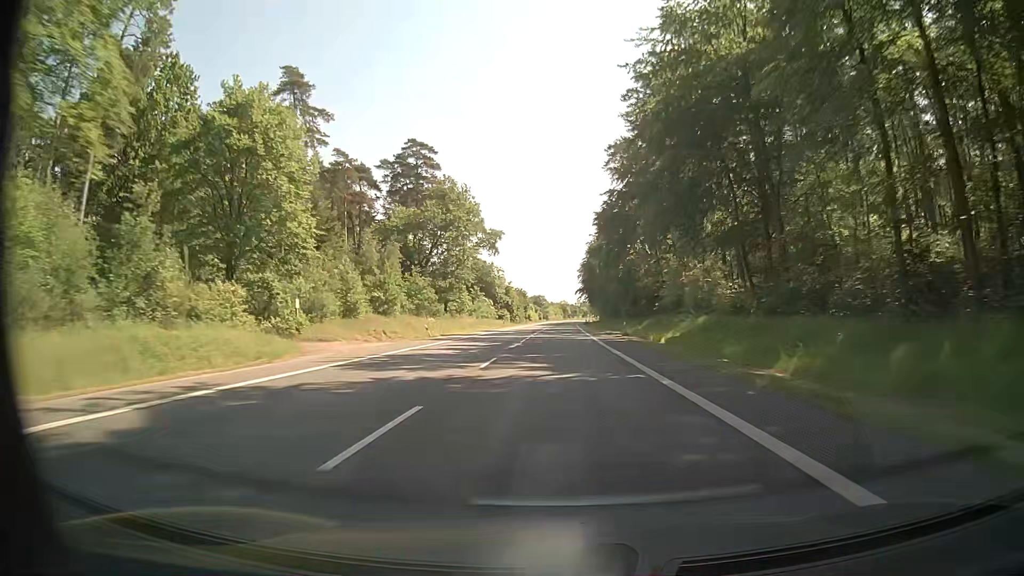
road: secondary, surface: asphalt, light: Day
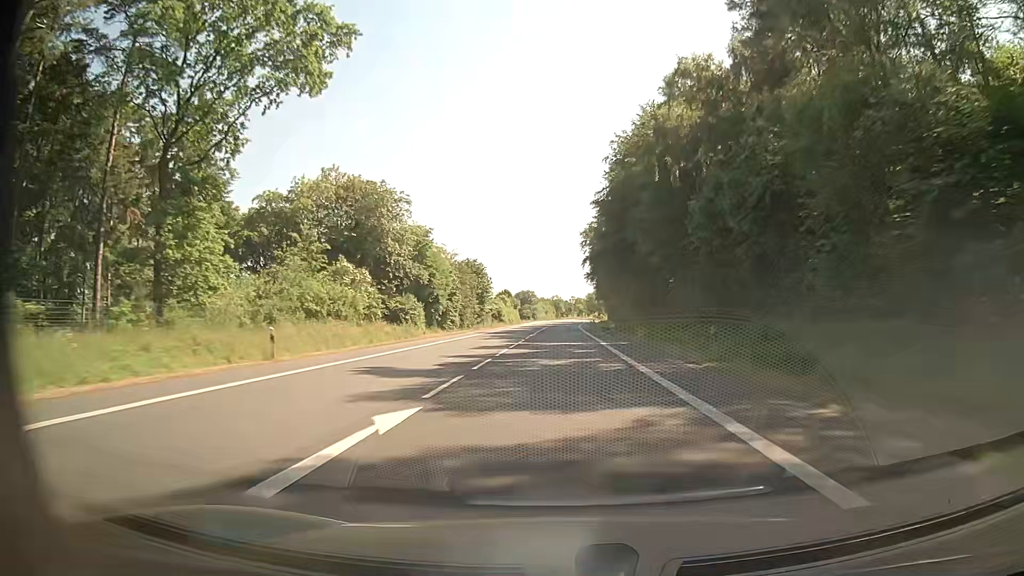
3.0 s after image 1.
(+0.6, +79.2) m; +1°
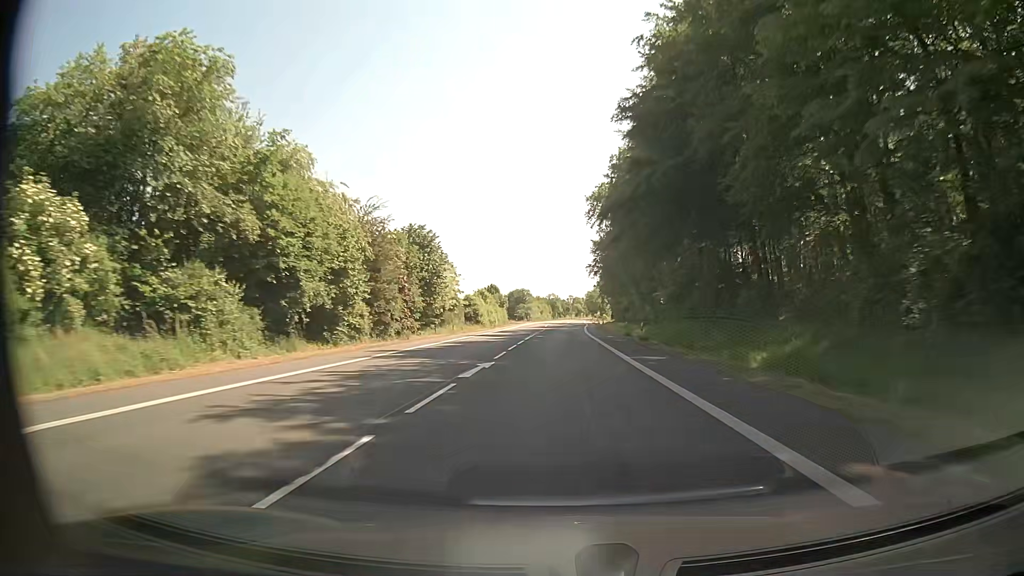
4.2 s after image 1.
(+0.1, +31.7) m; 0°
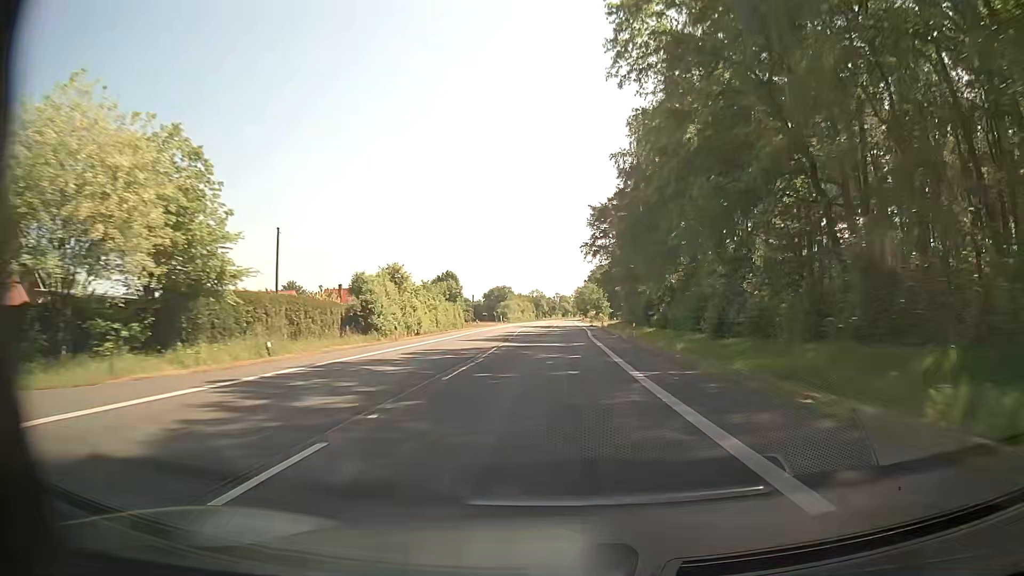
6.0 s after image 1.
(+0.8, +47.4) m; +1°
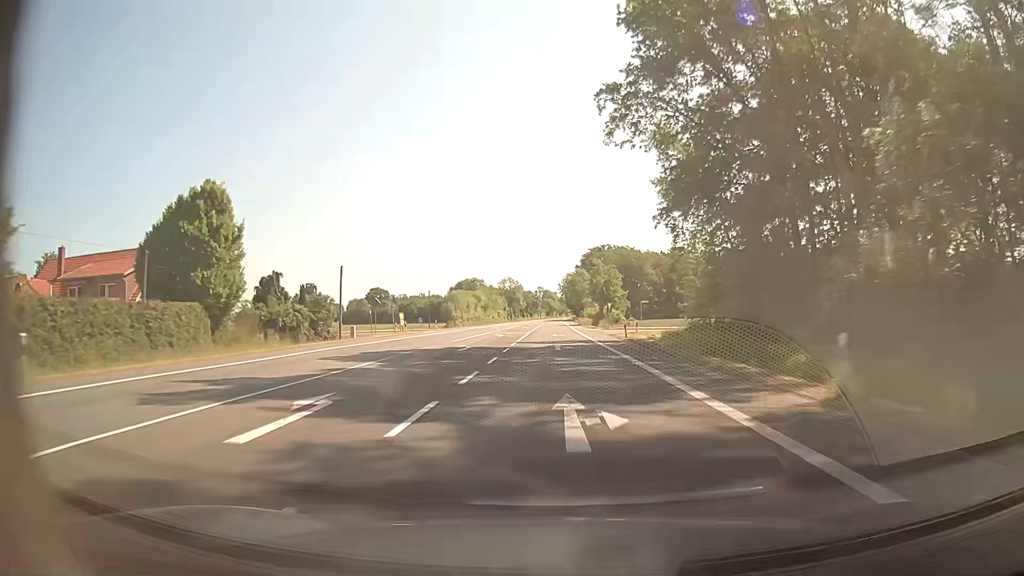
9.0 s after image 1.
(+1.0, +79.0) m; +1°
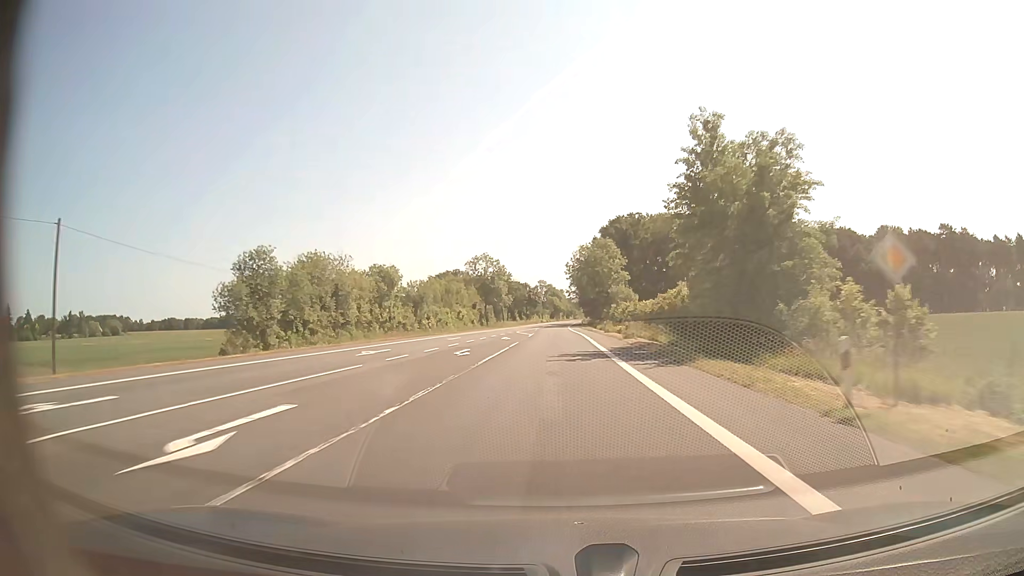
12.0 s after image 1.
(0.0, +79.0) m; 0°
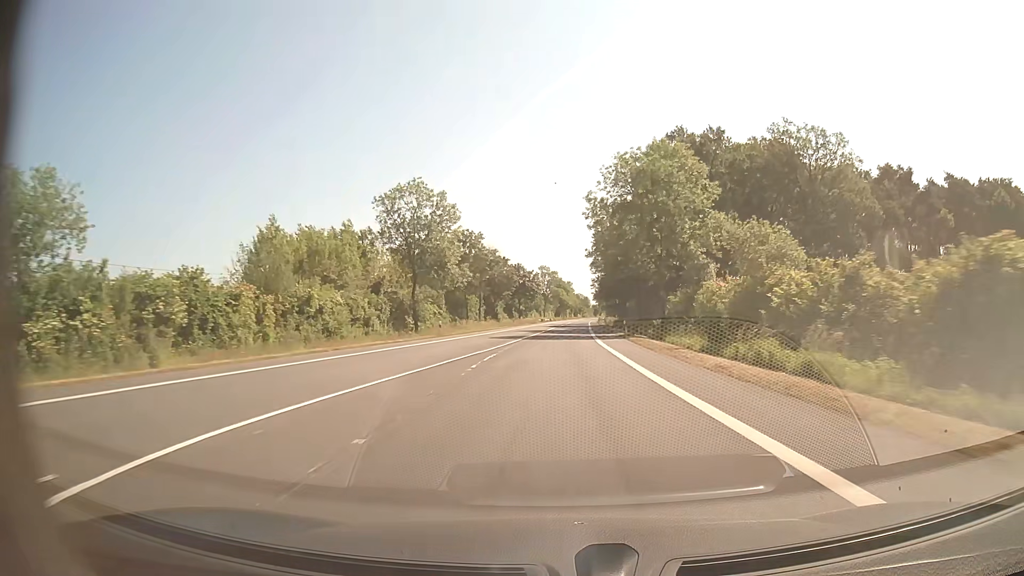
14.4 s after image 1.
(-0.5, +63.2) m; -1°
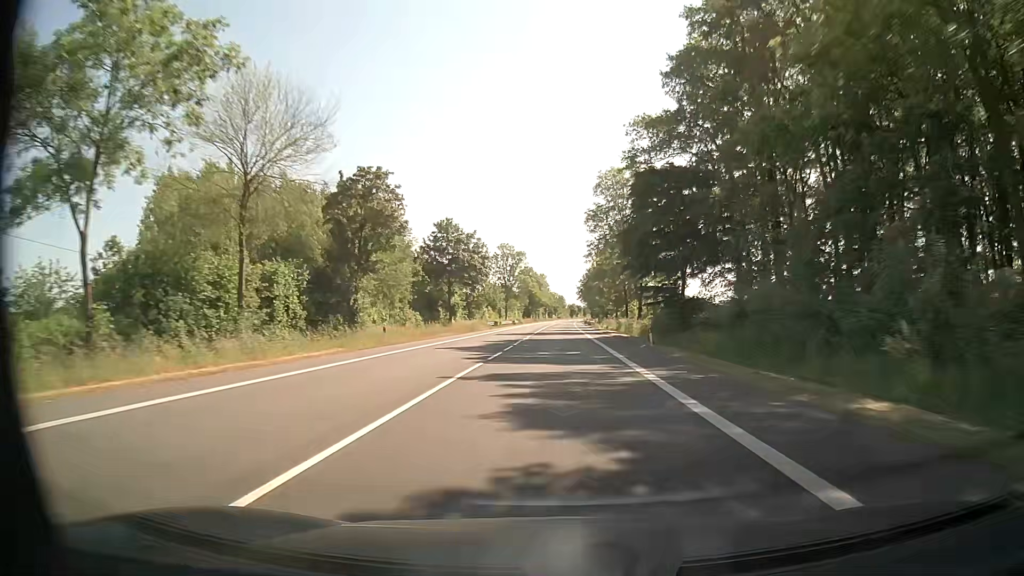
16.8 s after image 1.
(+1.0, +63.1) m; +2°
(0, +10) (0, +20) (0, +30) (0, +40) (0, +50) (0, +60) (0, +70) (0, +80) (0, +90) (0, +100) m
